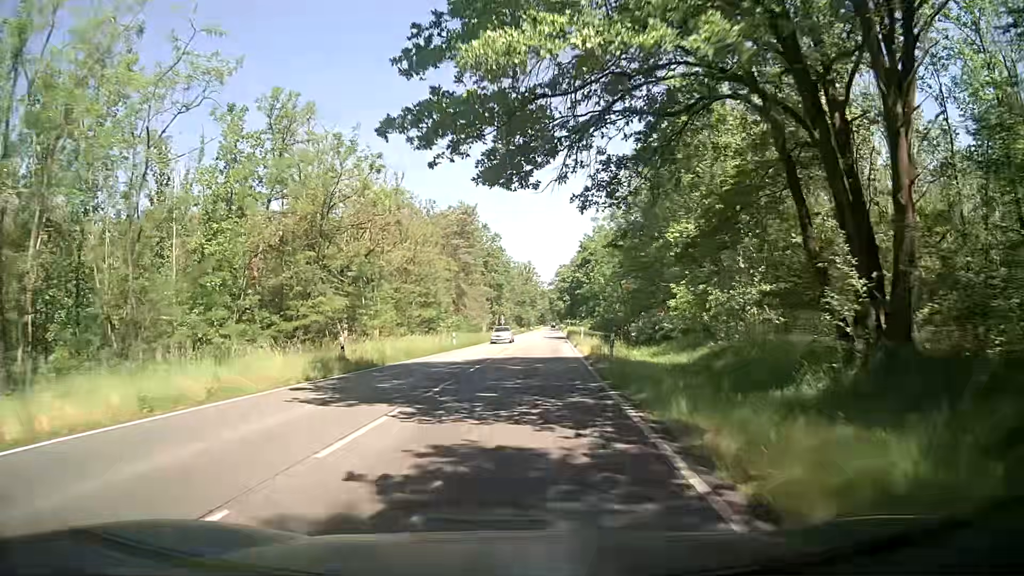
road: secondary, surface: asphalt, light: Day
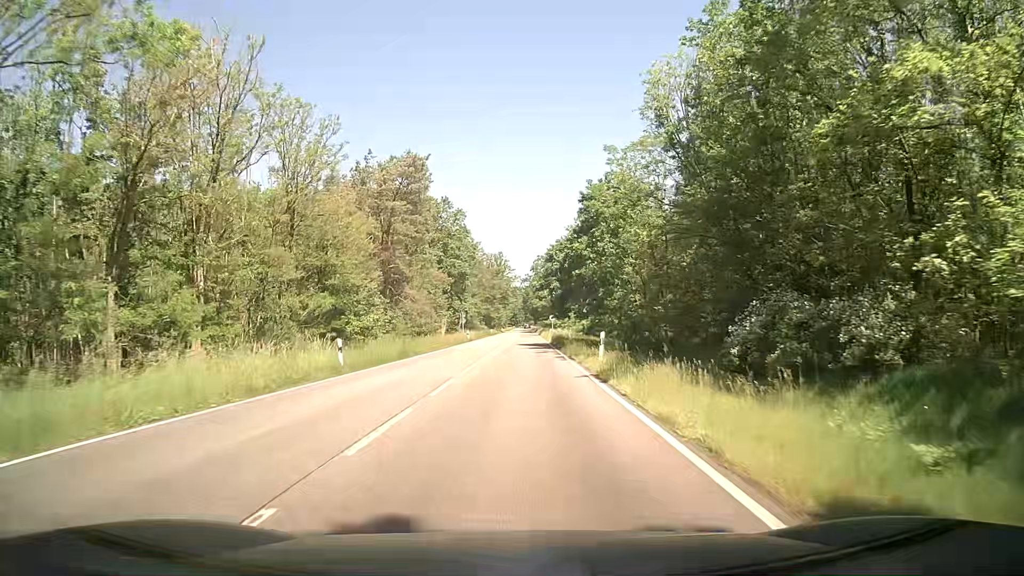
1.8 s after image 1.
(+0.7, +24.3) m; +3°
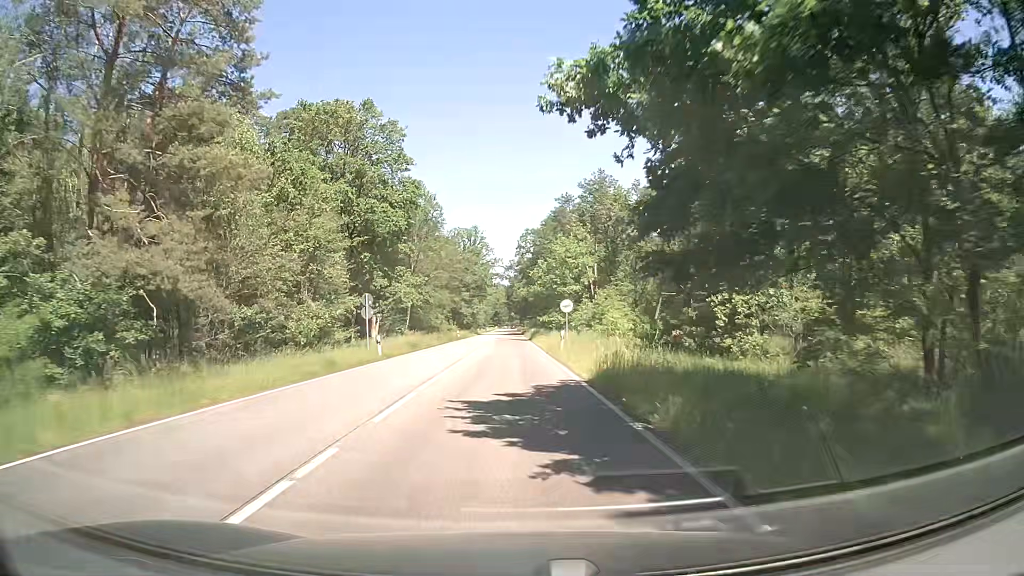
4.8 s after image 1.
(+0.2, +40.4) m; +1°
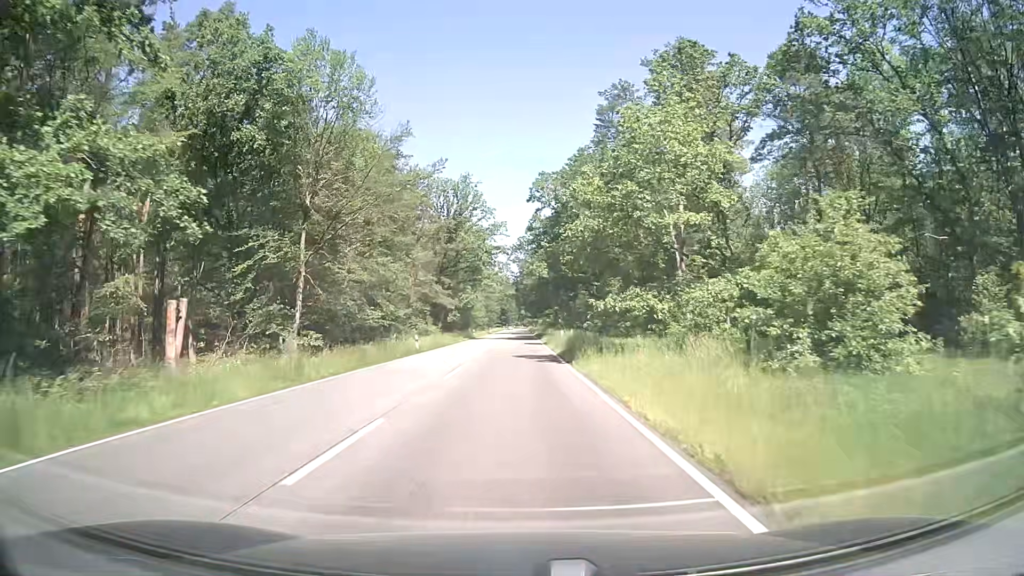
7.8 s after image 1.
(-0.2, +40.4) m; 0°
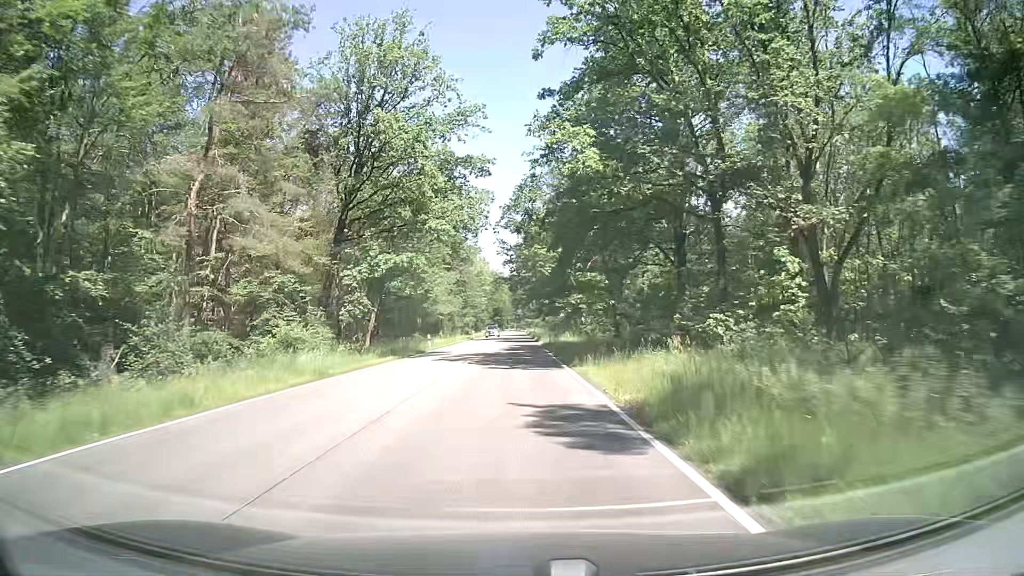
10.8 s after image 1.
(-0.1, +43.1) m; 0°
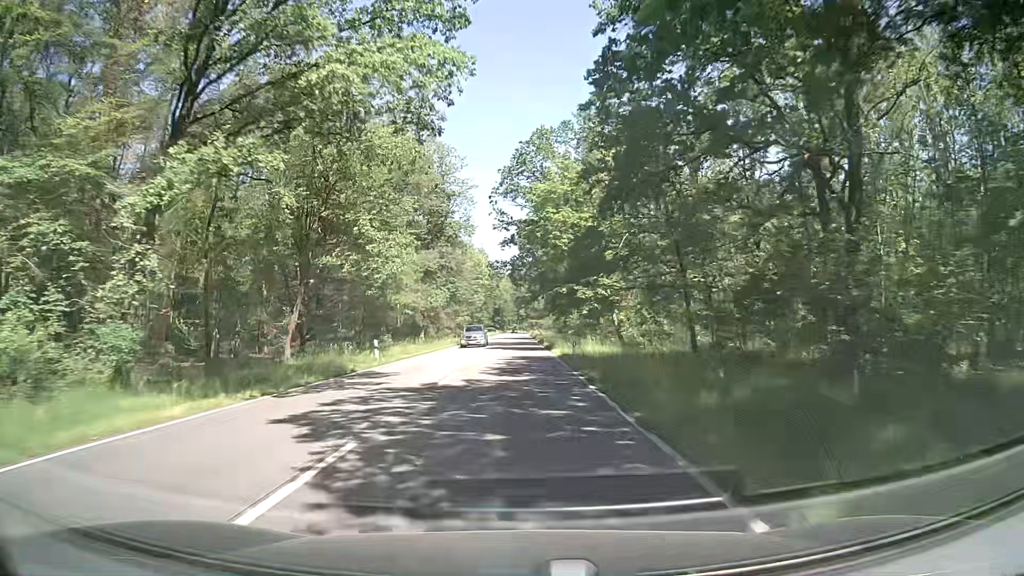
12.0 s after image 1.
(+0.1, +19.6) m; 0°
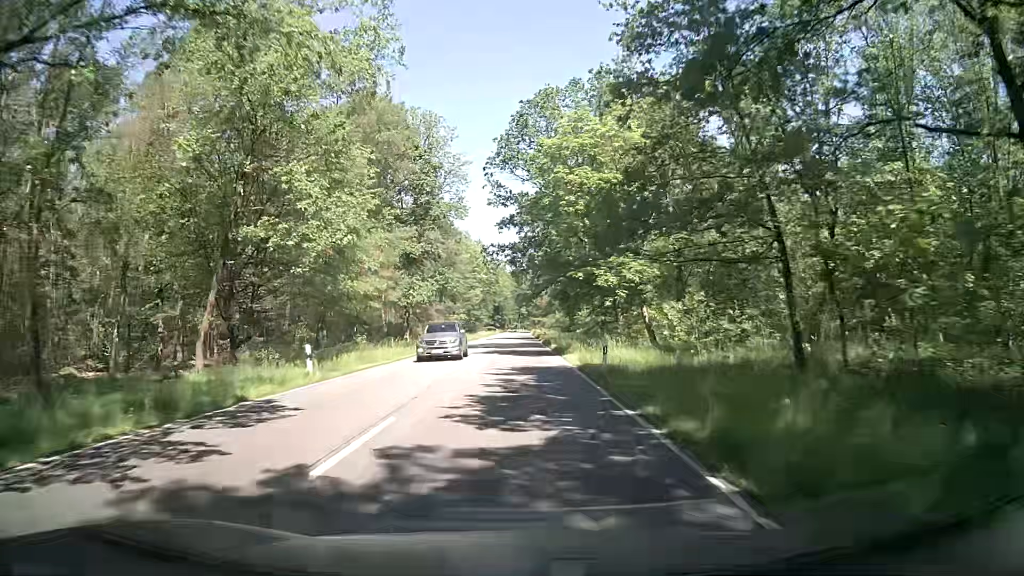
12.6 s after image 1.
(0.0, +10.2) m; 0°
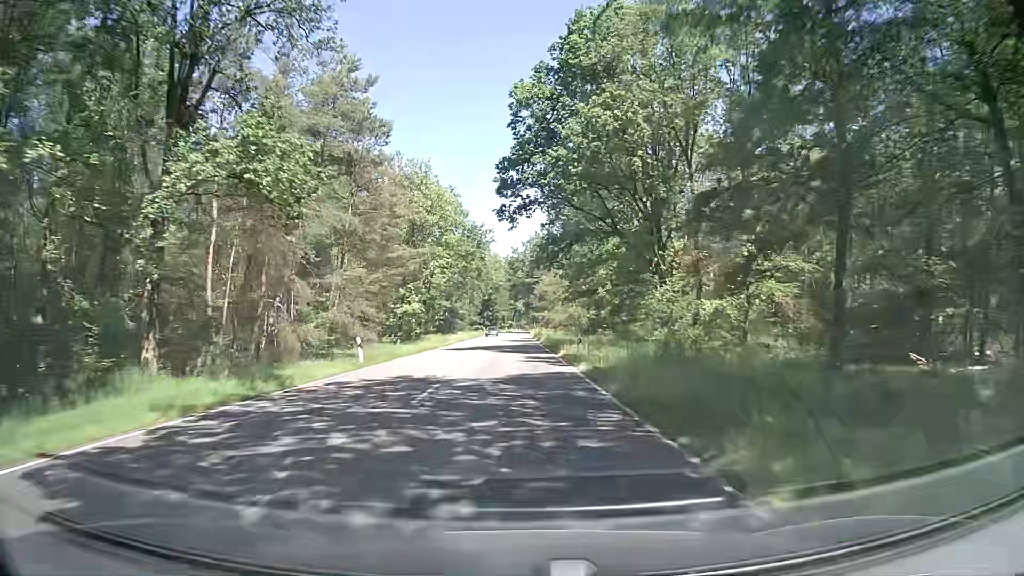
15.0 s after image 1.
(0.0, +42.7) m; 0°
(0, +10) (0, +20) (0, +30) (0, +40) (0, +50) (0, +60) (0, +70) (0, +80) (0, +90) (0, +100) m
